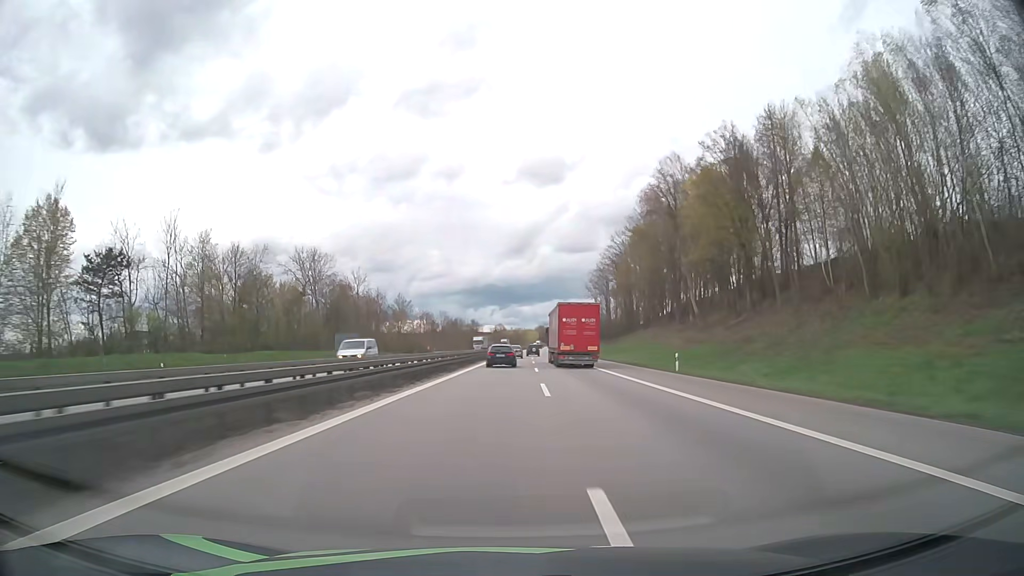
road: motorway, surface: asphalt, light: Day
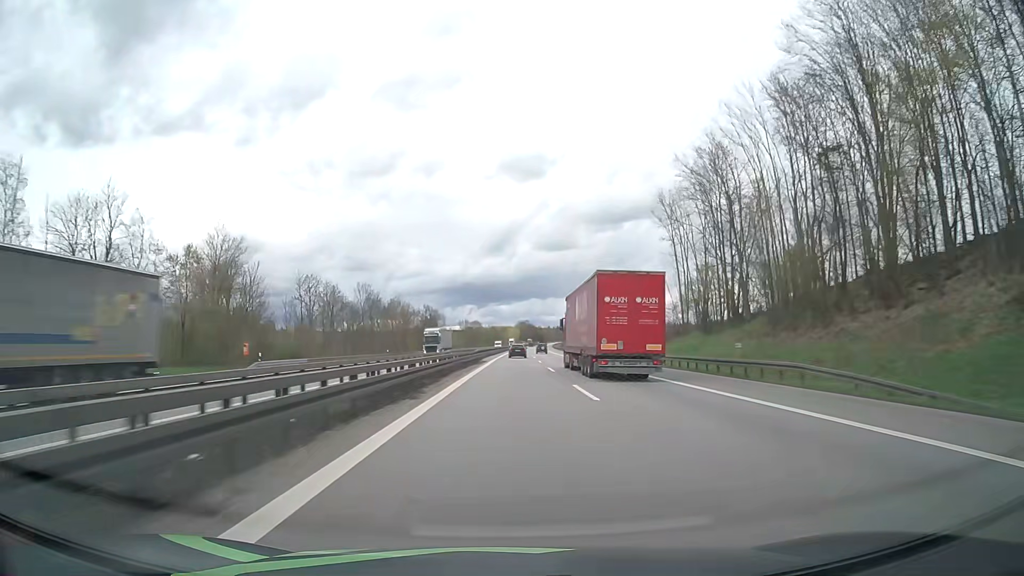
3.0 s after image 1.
(+1.7, +93.1) m; +2°
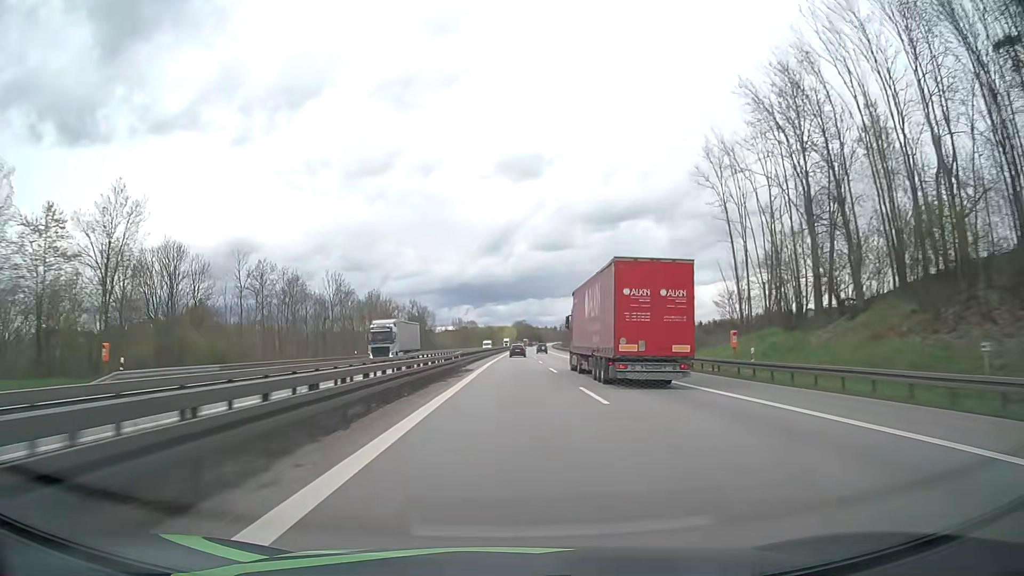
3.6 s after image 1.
(+0.1, +19.1) m; 0°
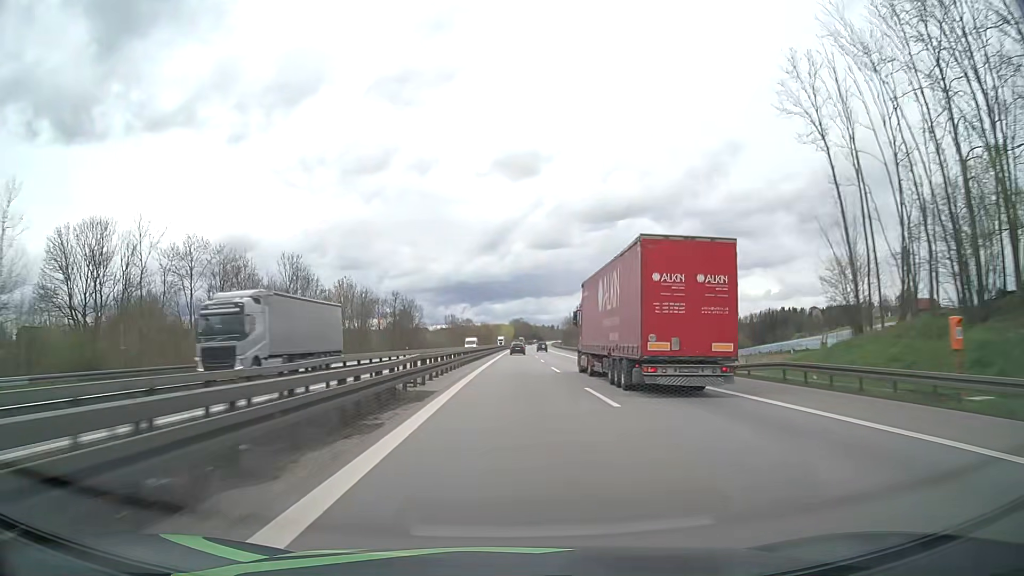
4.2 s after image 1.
(0.0, +19.3) m; 0°
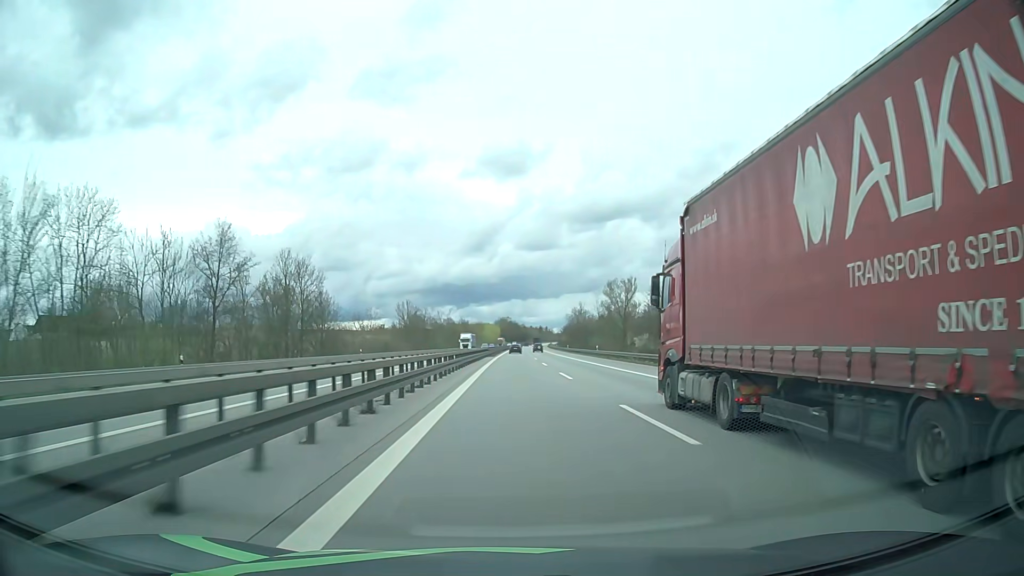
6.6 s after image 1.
(+0.7, +78.2) m; +1°
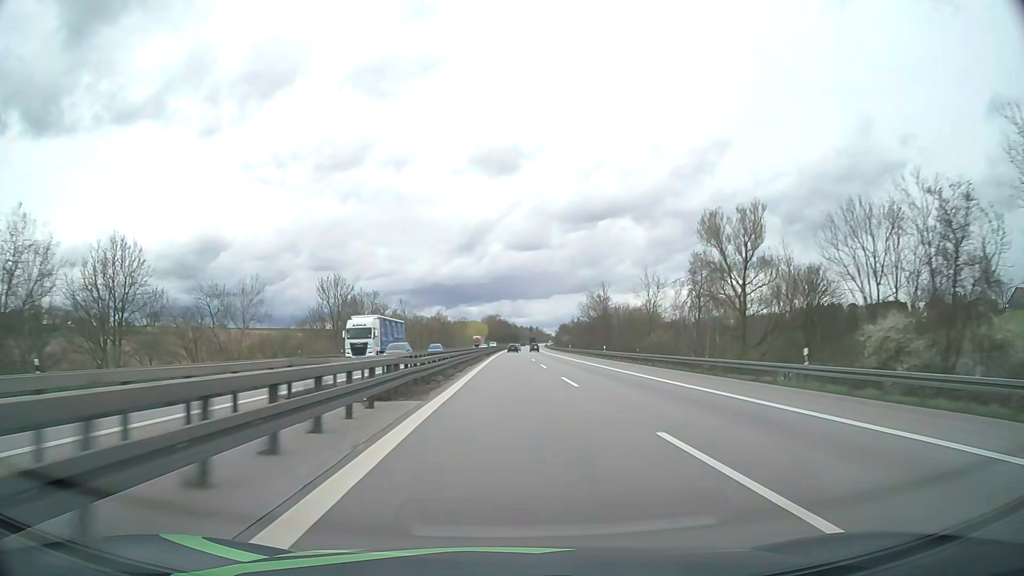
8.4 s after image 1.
(+0.4, +59.4) m; +1°
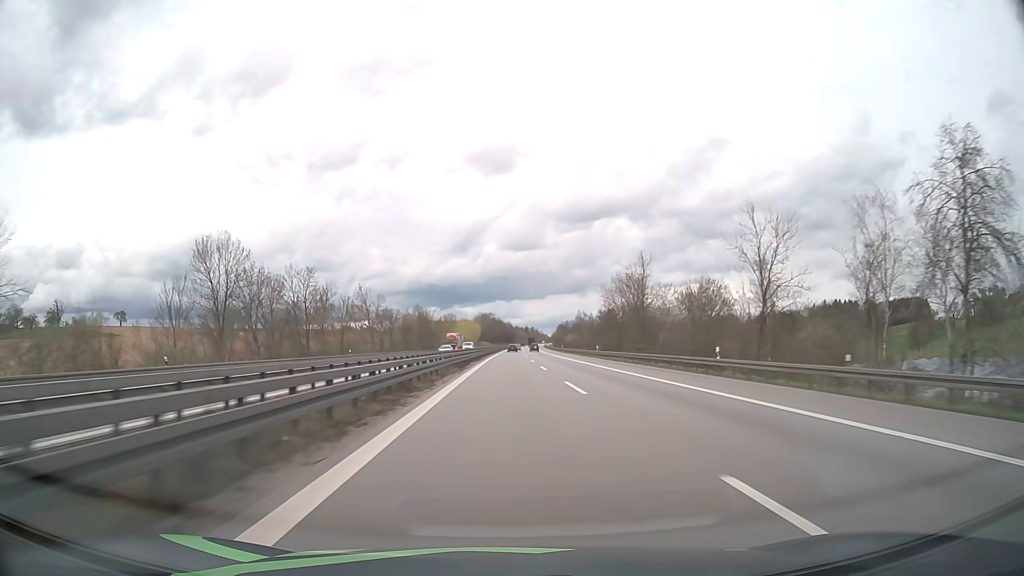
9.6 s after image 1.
(+0.2, +39.9) m; +1°
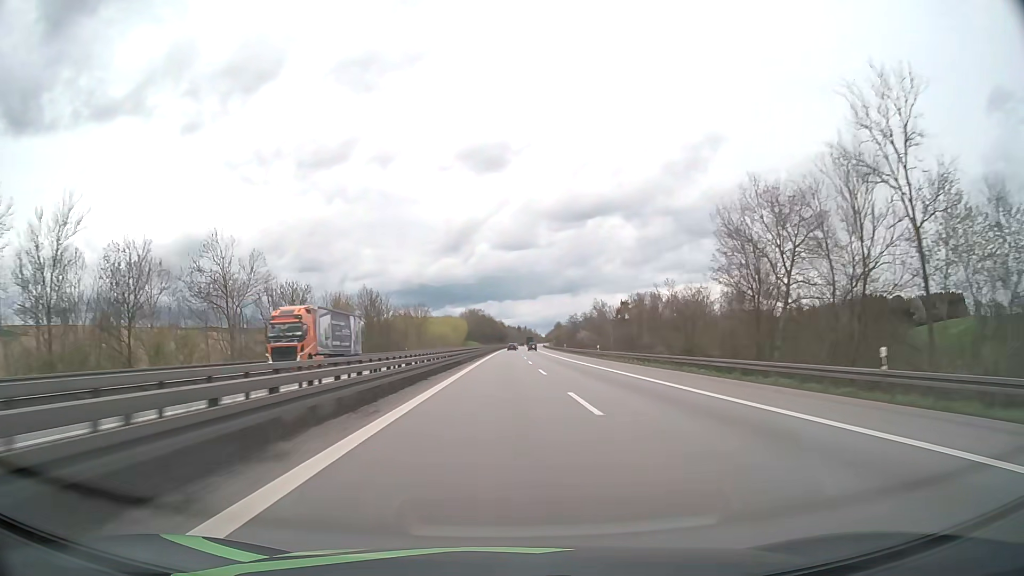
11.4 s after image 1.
(+0.5, +60.2) m; +1°
(0, +10) (0, +20) (0, +30) (0, +40) (0, +50) (0, +60) (0, +70) (0, +80) (0, +90) (0, +100) m
